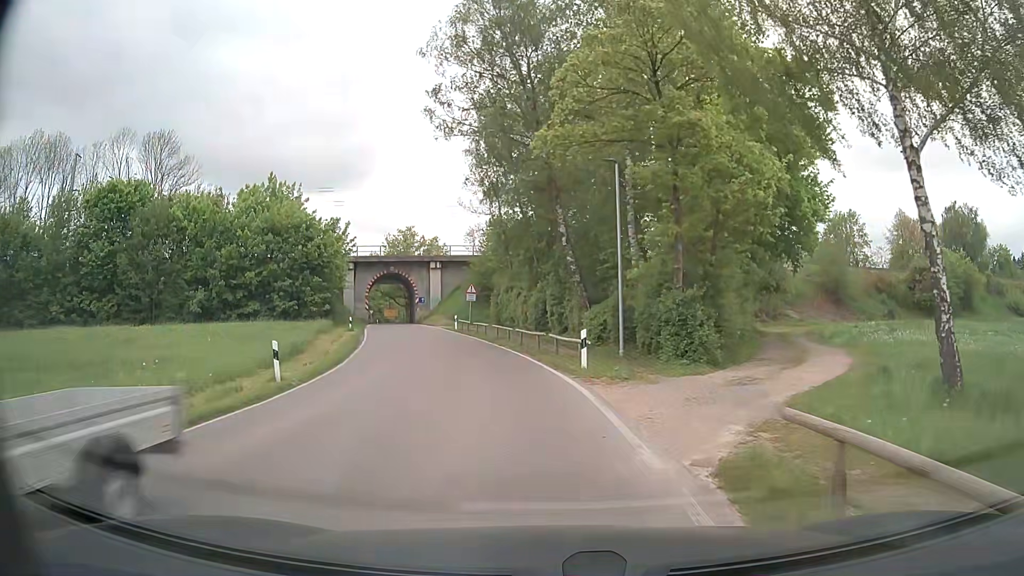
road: secondary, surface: asphalt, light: Day
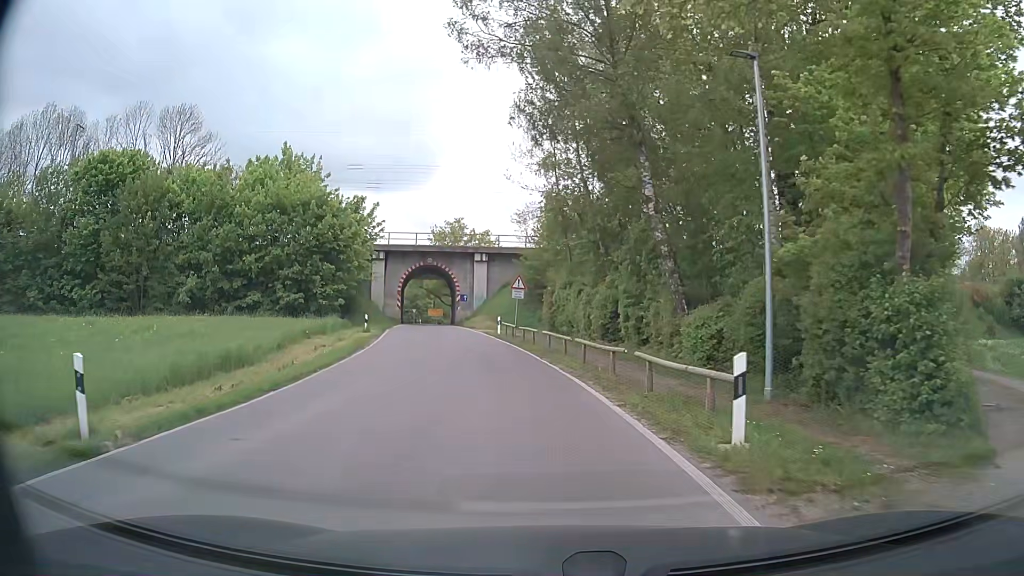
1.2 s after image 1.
(-0.4, +9.4) m; -5°
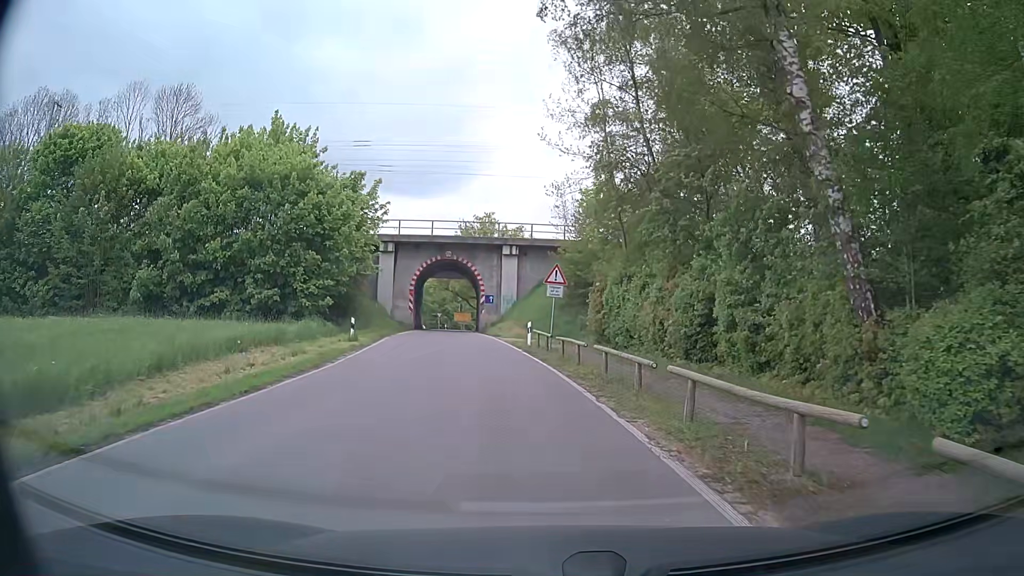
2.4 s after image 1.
(-0.3, +9.1) m; -3°
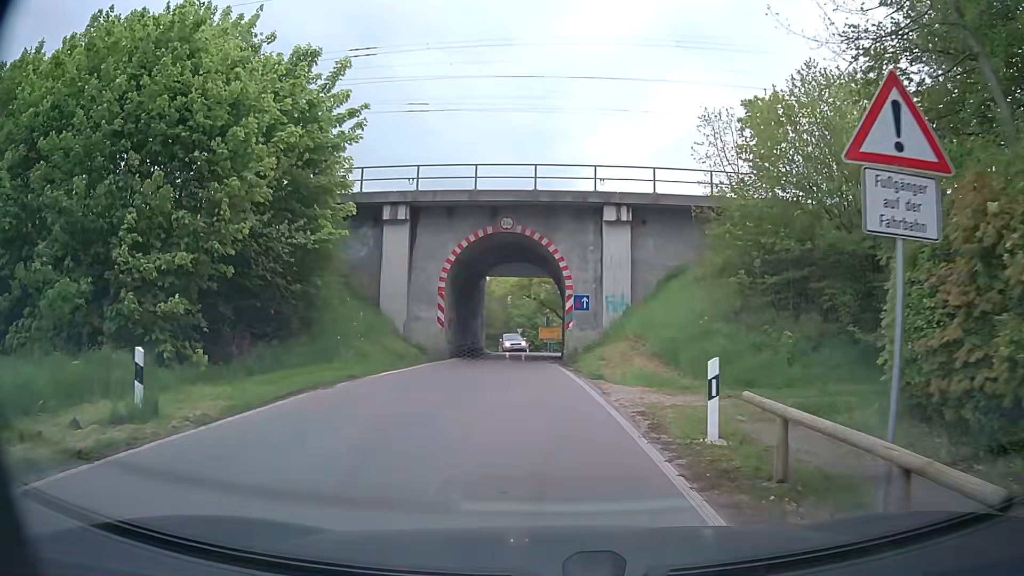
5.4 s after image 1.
(-1.2, +19.8) m; -8°
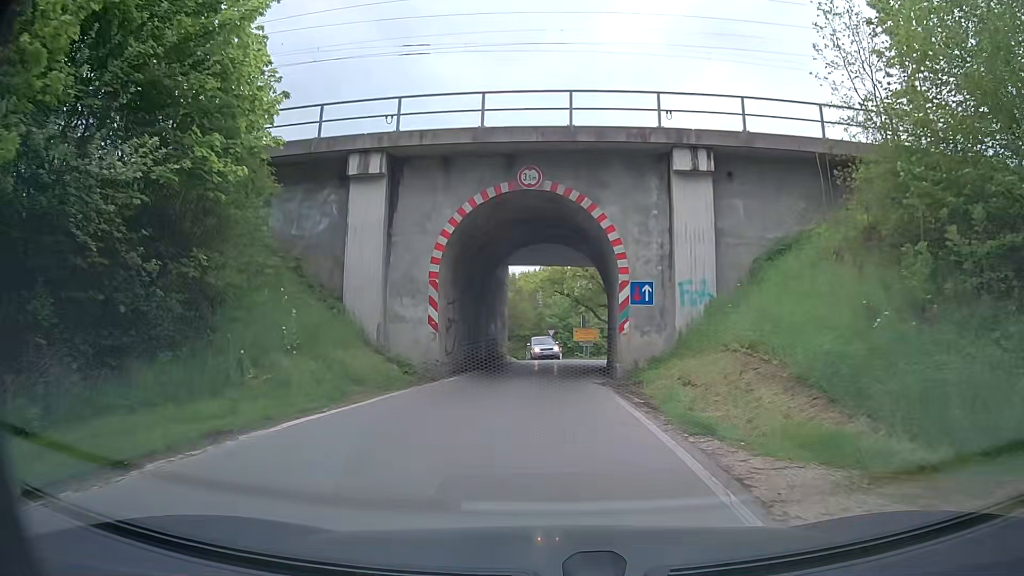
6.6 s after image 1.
(-0.2, +8.3) m; -2°
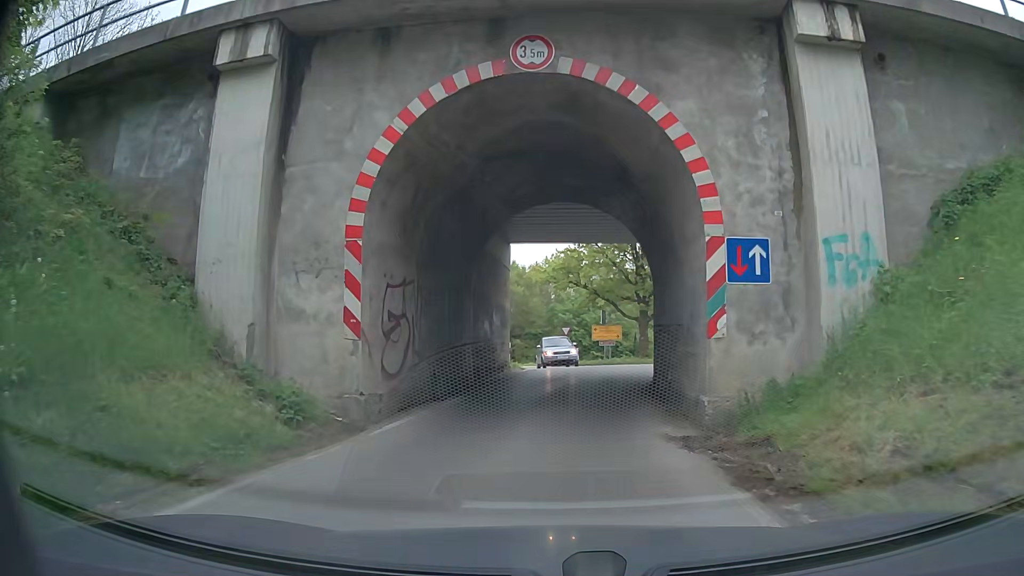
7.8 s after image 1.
(-0.2, +8.1) m; -1°
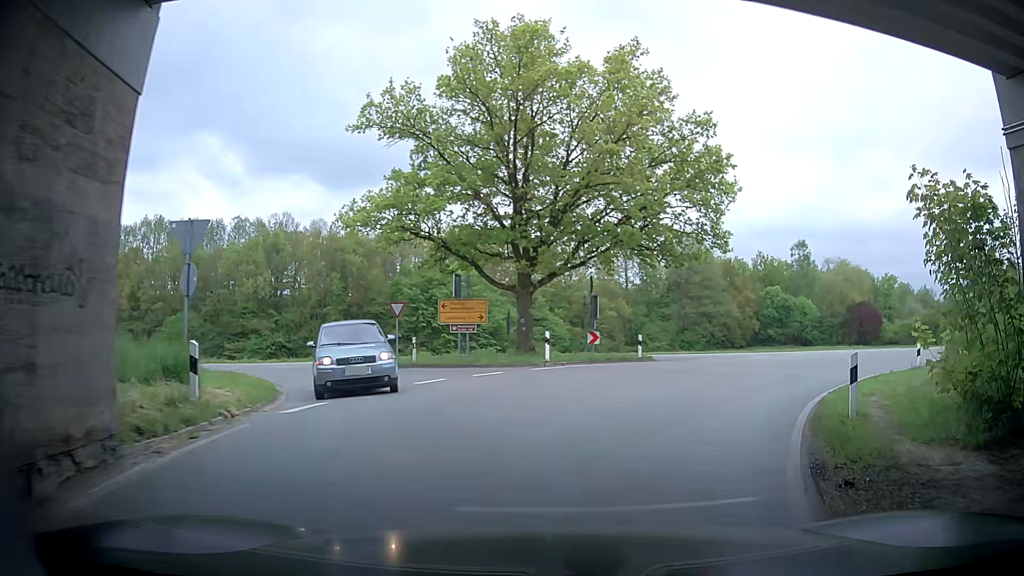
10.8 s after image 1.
(+1.3, +17.8) m; +11°
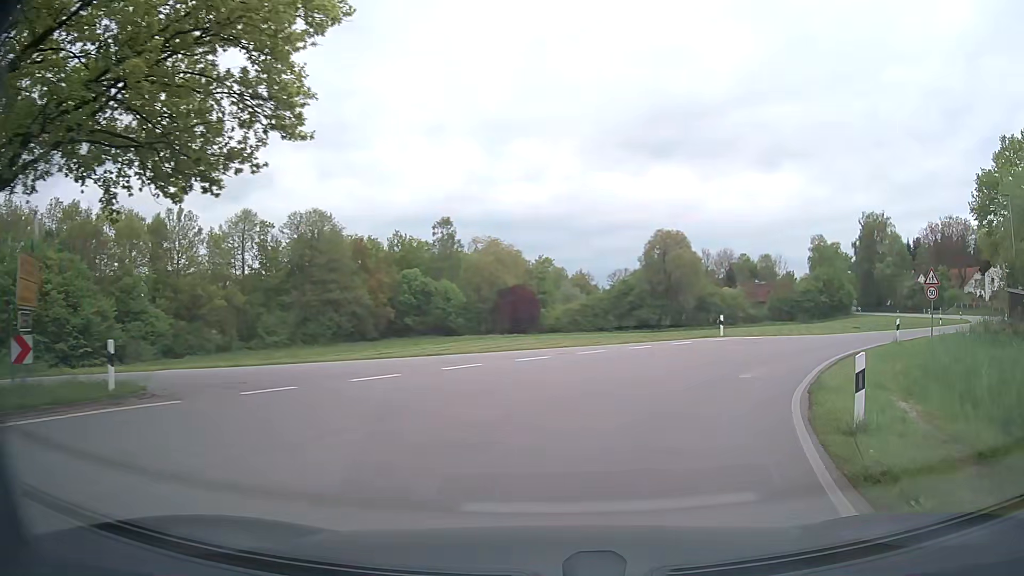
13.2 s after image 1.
(+4.4, +16.0) m; +32°
(+2, +10) (+6, +19) (+12, +27) (+20, +33) (+28, +39) (+35, +46) (+43, +52) (+49, +60) (+55, +68) (+59, +78) m
